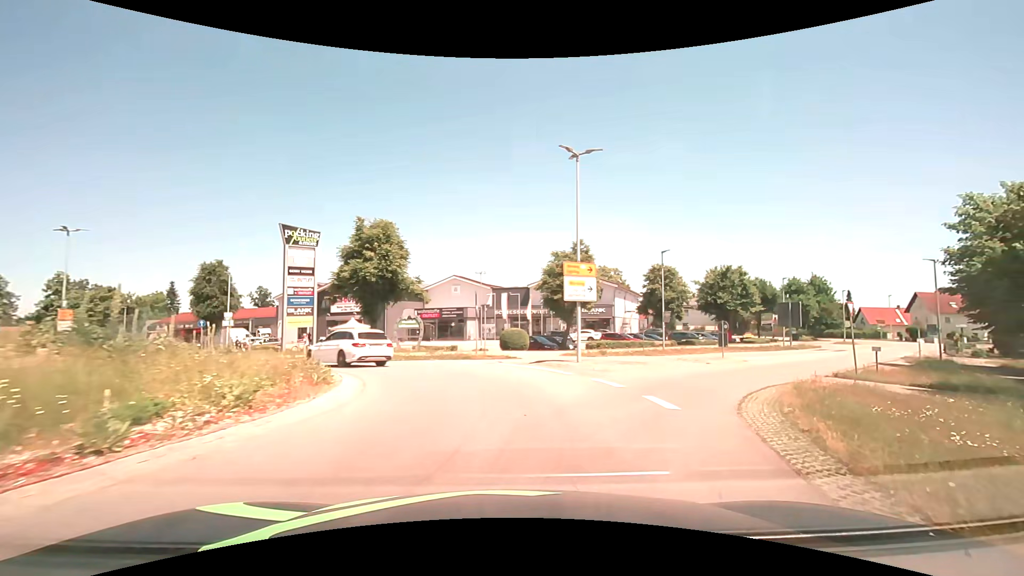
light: Day
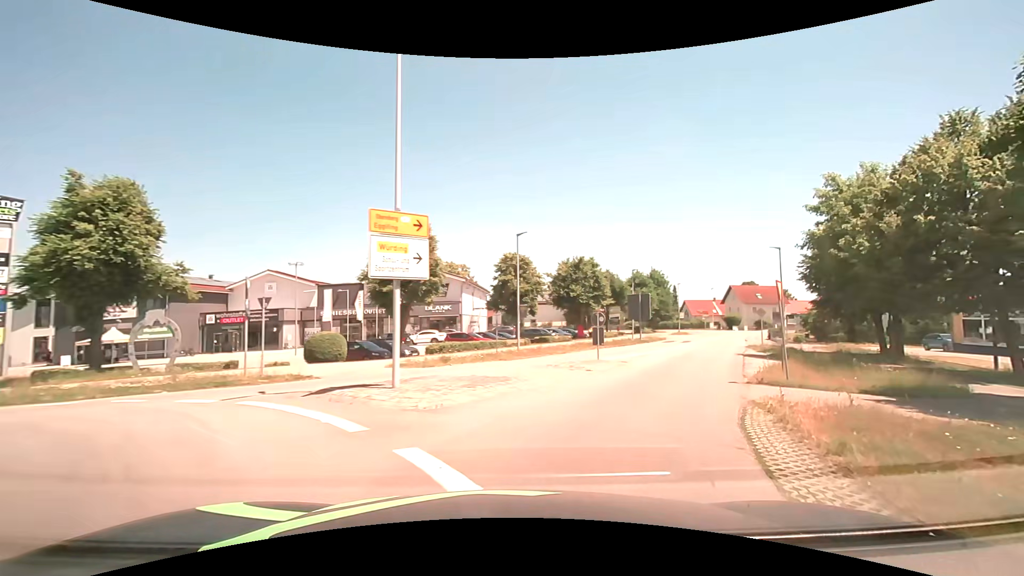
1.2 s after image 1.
(+1.3, +8.1) m; +18°
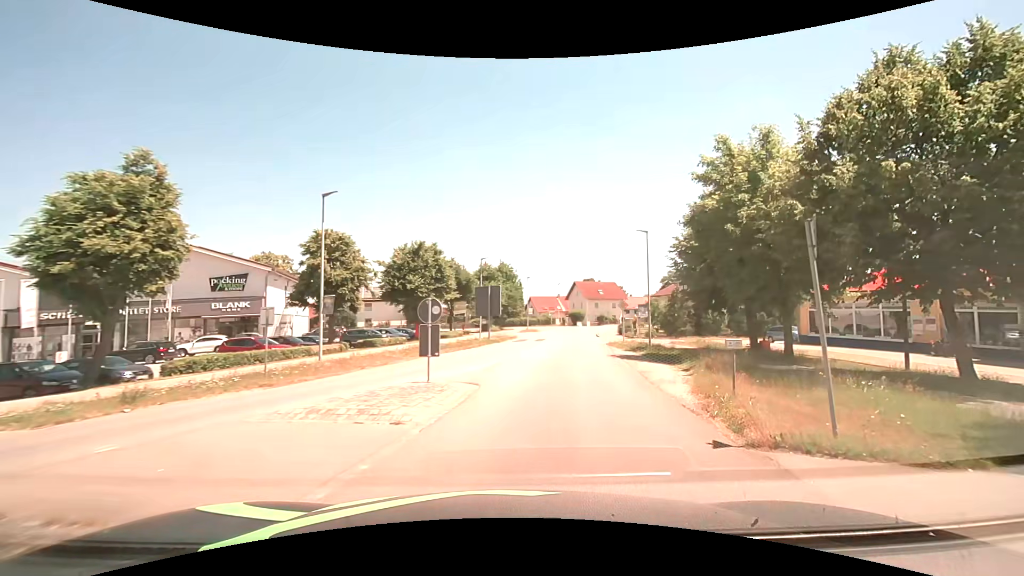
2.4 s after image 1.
(+1.3, +9.2) m; +17°
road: secondary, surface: asphalt
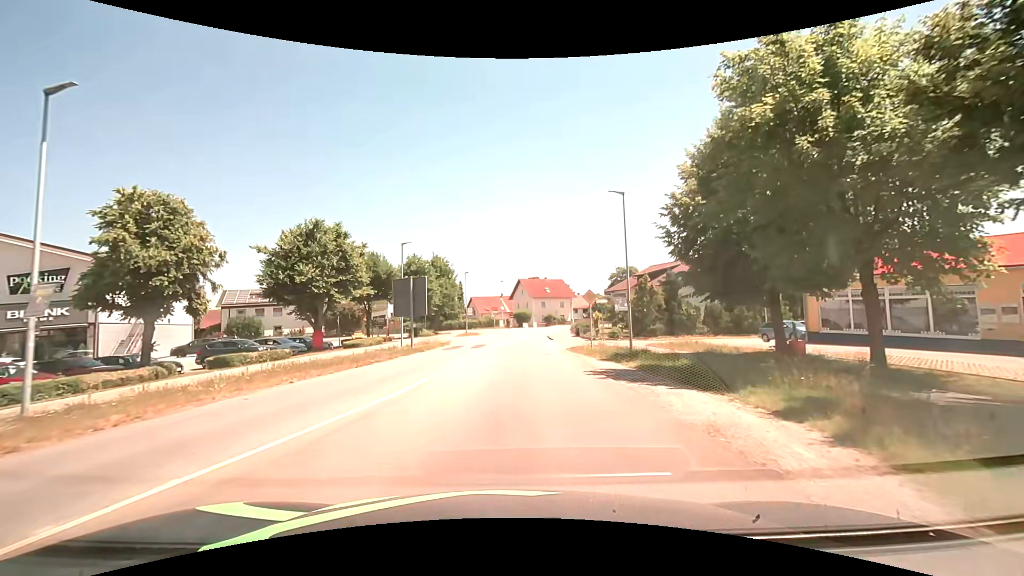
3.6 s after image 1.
(+0.9, +10.6) m; +7°
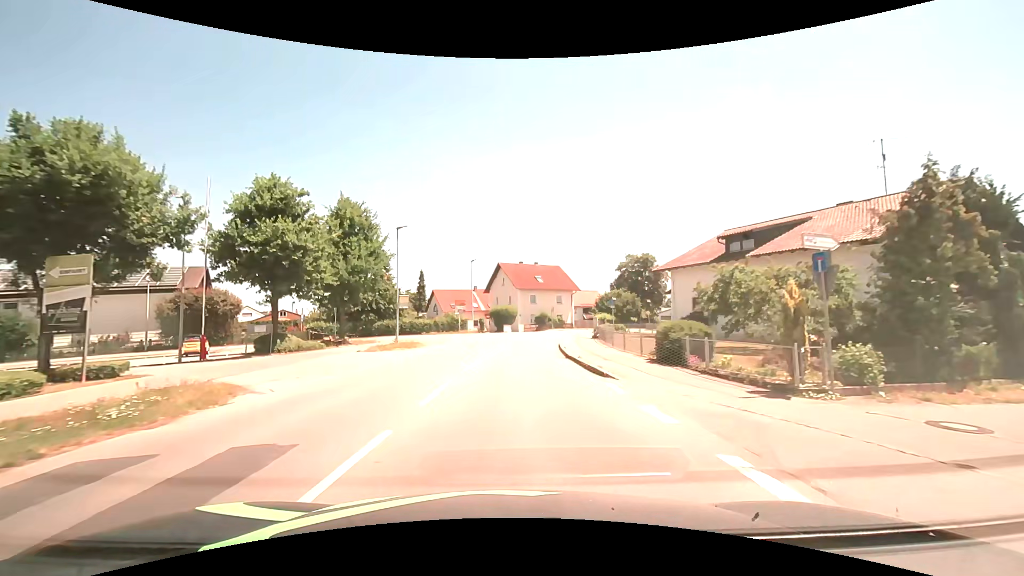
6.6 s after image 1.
(+0.6, +30.5) m; +2°
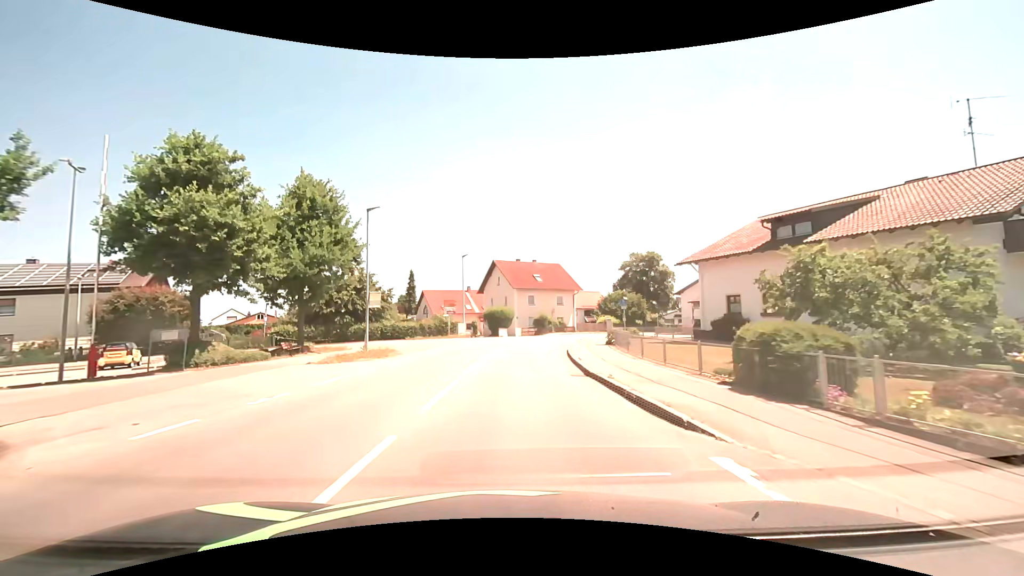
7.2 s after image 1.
(0.0, +6.3) m; 0°
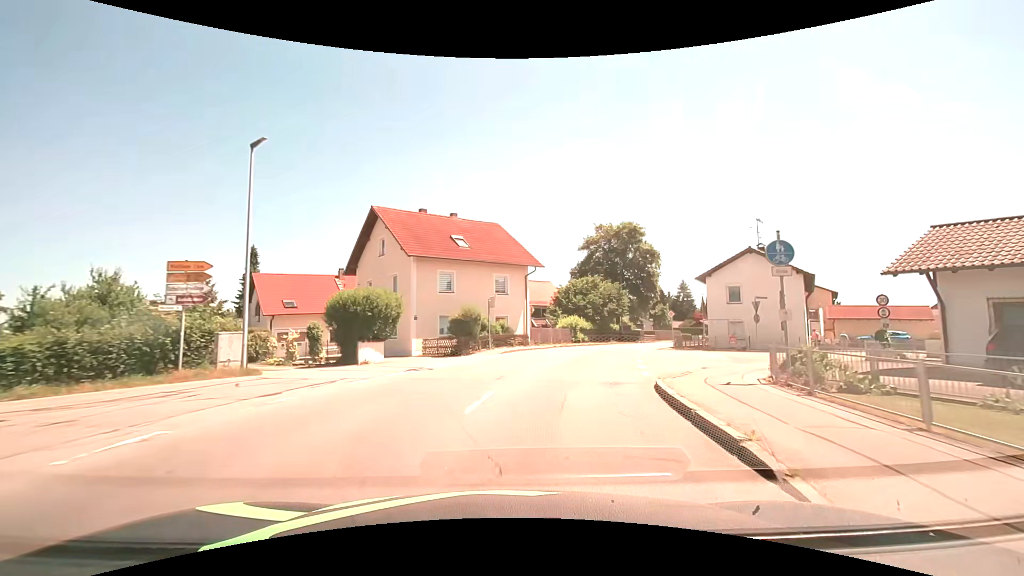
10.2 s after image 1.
(+1.4, +31.5) m; +9°
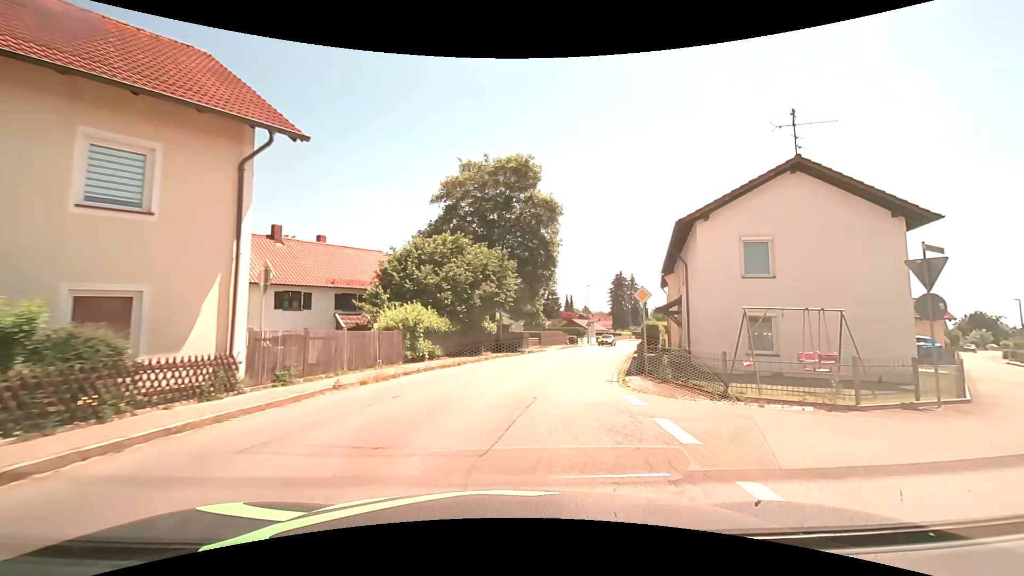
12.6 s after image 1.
(+3.5, +23.5) m; +16°
(+1, +10) (+2, +20) (+5, +29) (+8, +39) (+11, +49) (+14, +58) (+17, +68) (+21, +77) (+24, +86) (+28, +95) m
